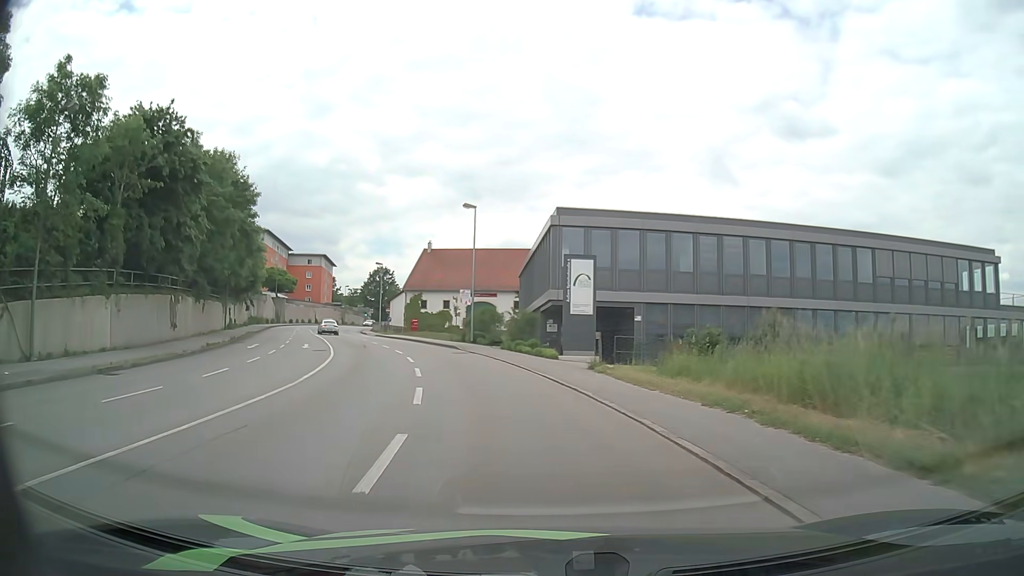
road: tertiary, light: Day
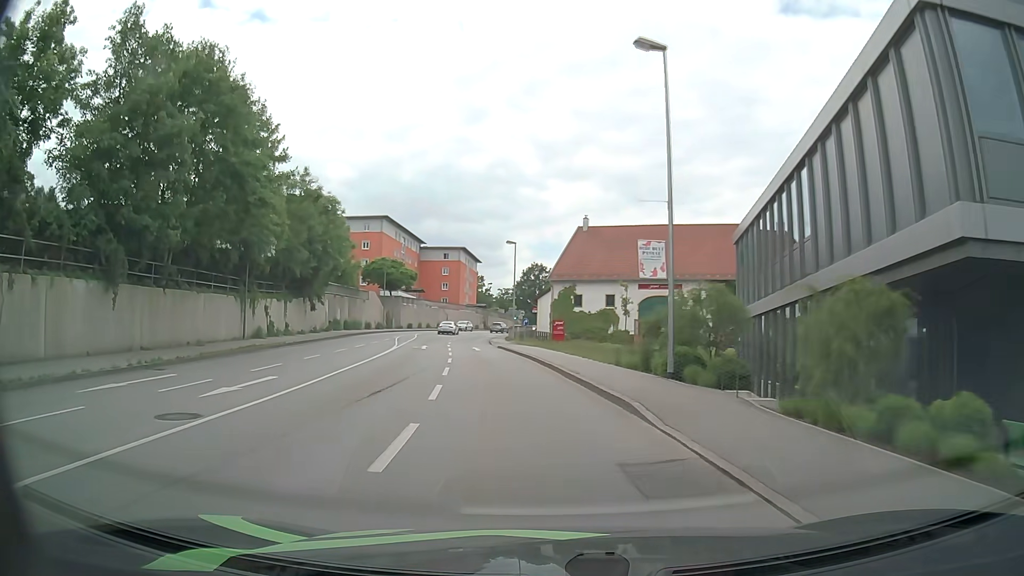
(-3.0, +23.5) m; -14°
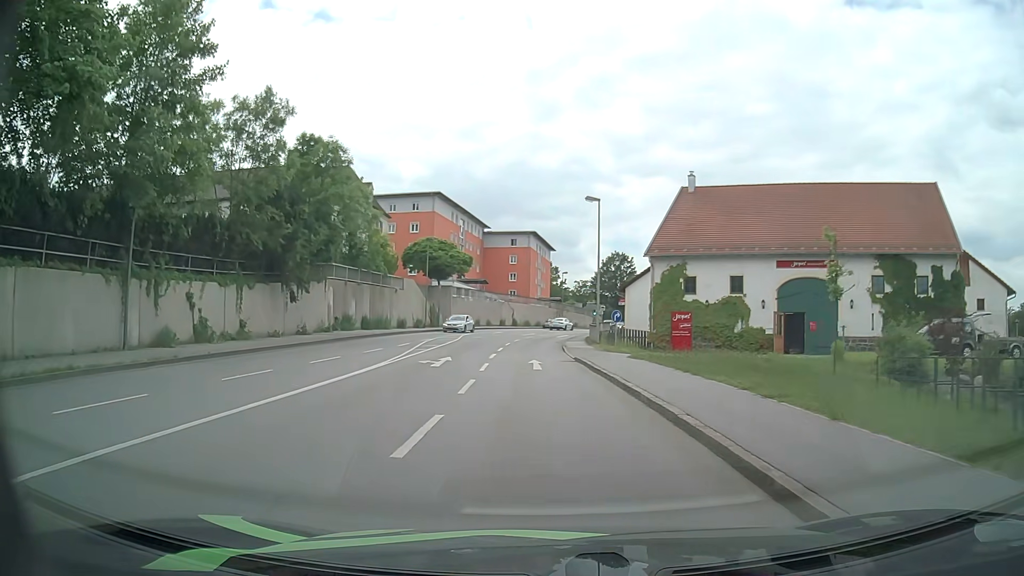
(-1.1, +17.5) m; -6°
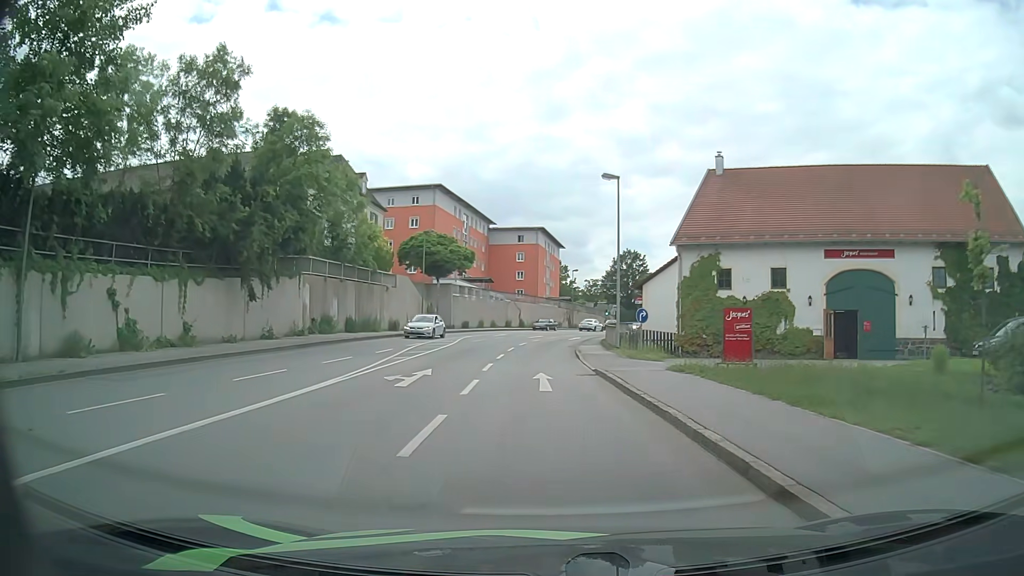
(-0.1, +5.8) m; 0°
